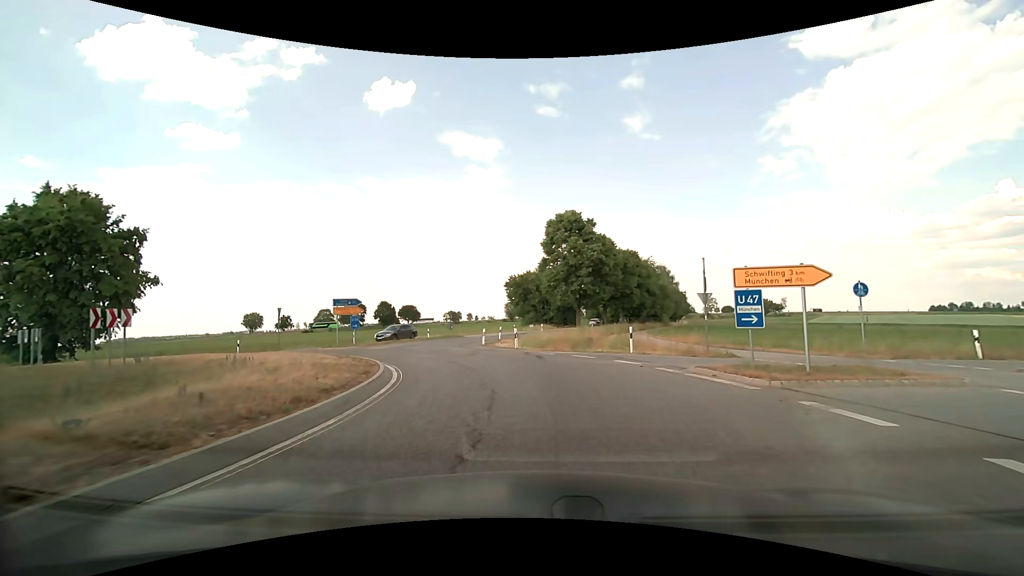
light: Day
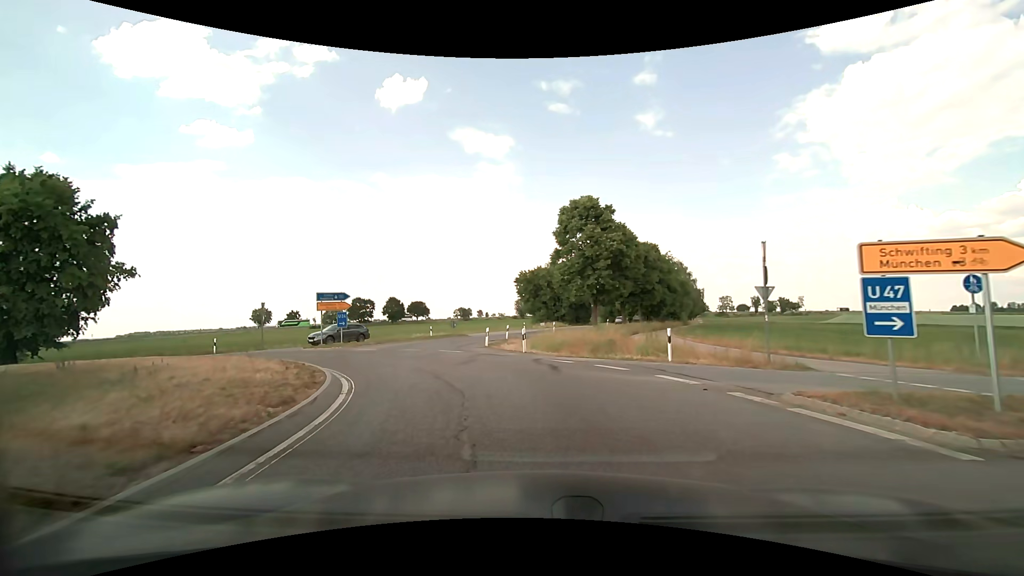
(0.0, +4.3) m; -1°
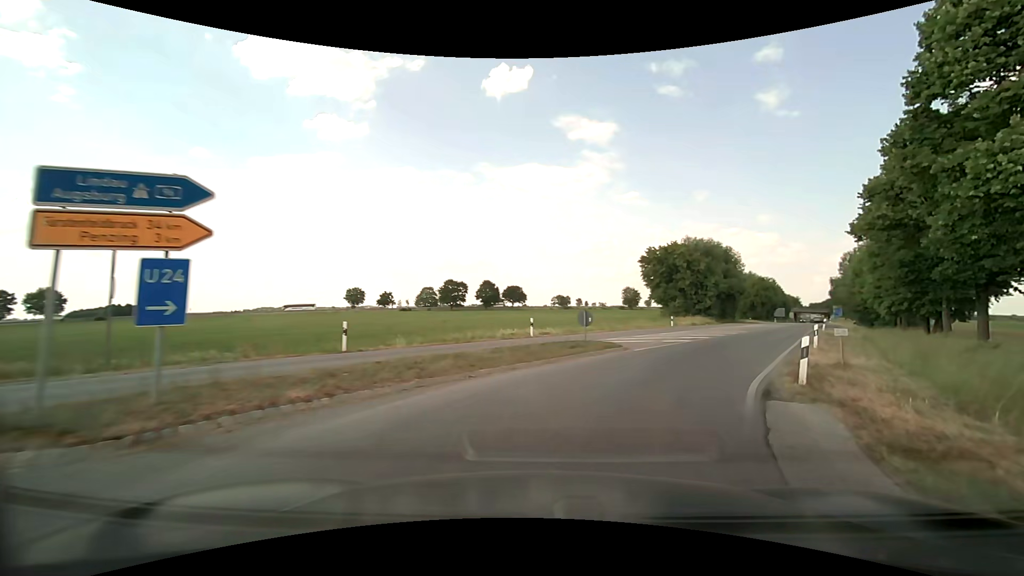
(-5.0, +23.8) m; -13°
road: secondary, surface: asphalt
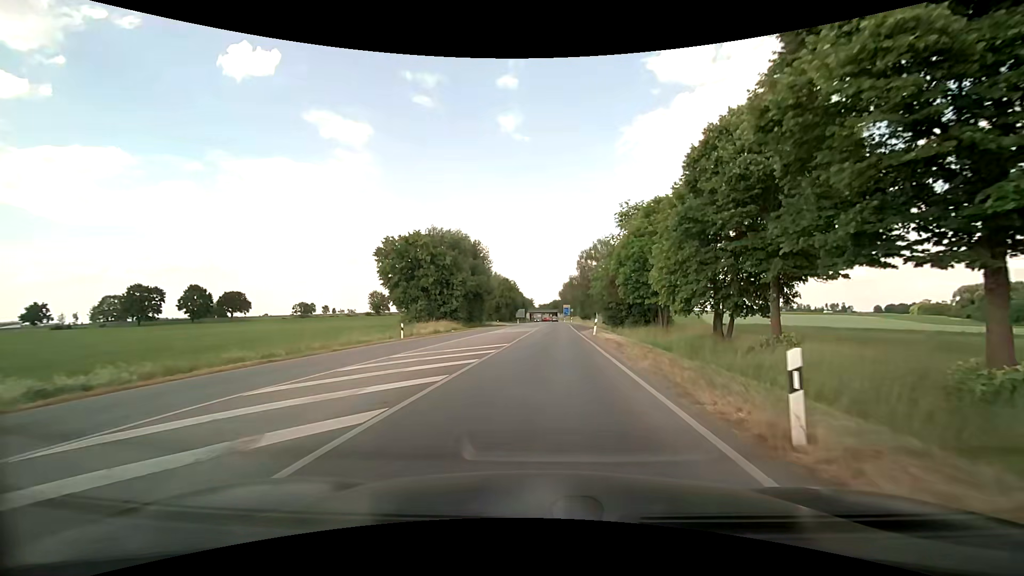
(+5.3, +17.0) m; +29°
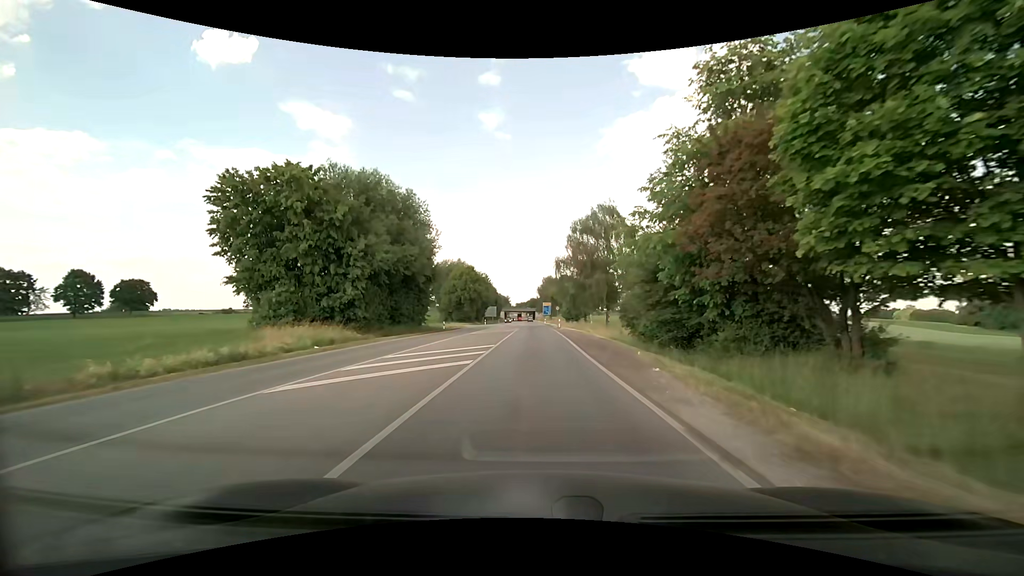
(+0.8, +30.0) m; +3°
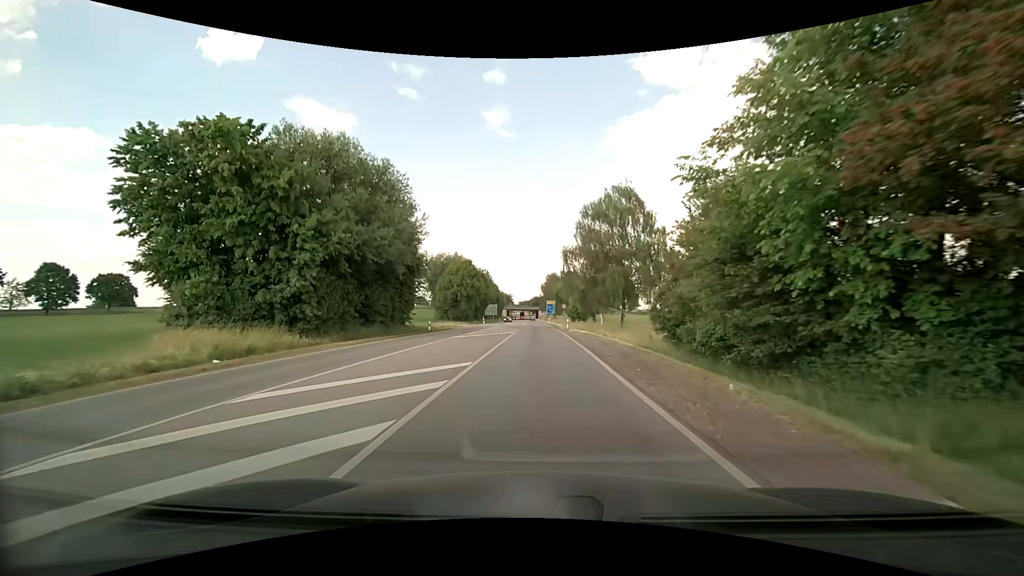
(0.0, +8.6) m; -1°
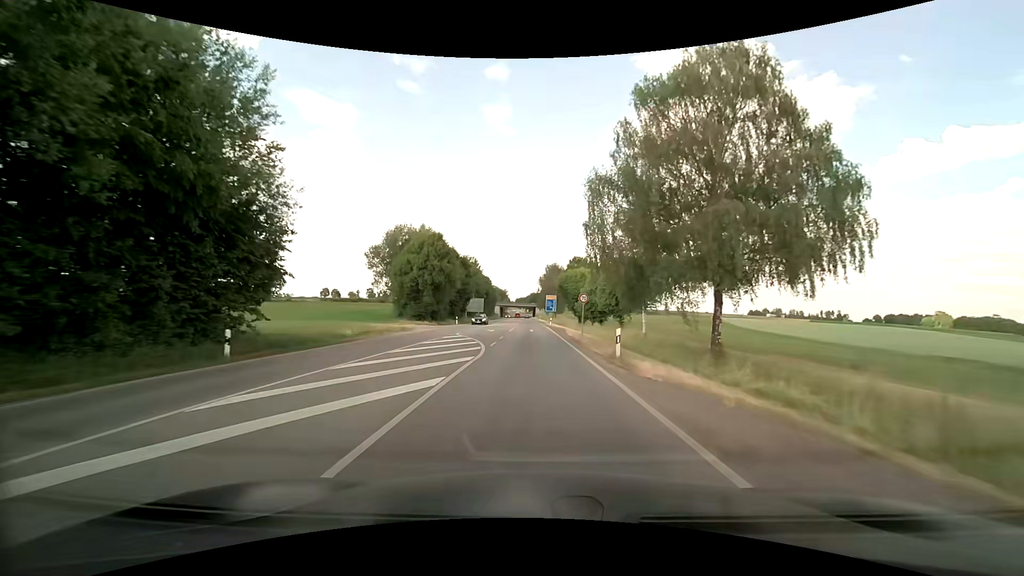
(+0.2, +28.4) m; 0°
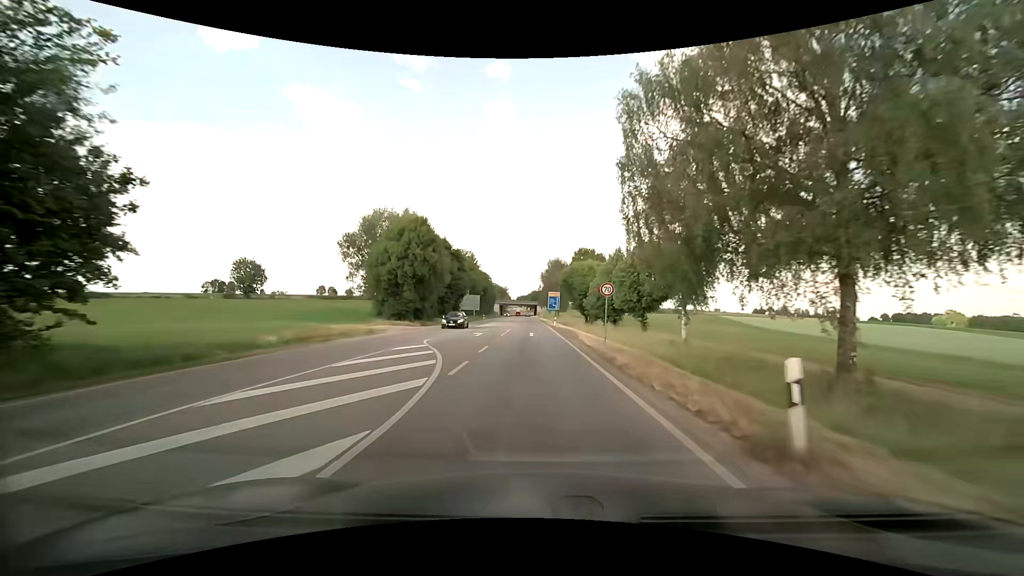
(0.0, +10.2) m; 0°
(0, +10) (0, +20) (0, +30) (0, +40) (0, +50) (-1, +60) (-1, +70) (-1, +80) (-1, +90) (-2, +100) m
